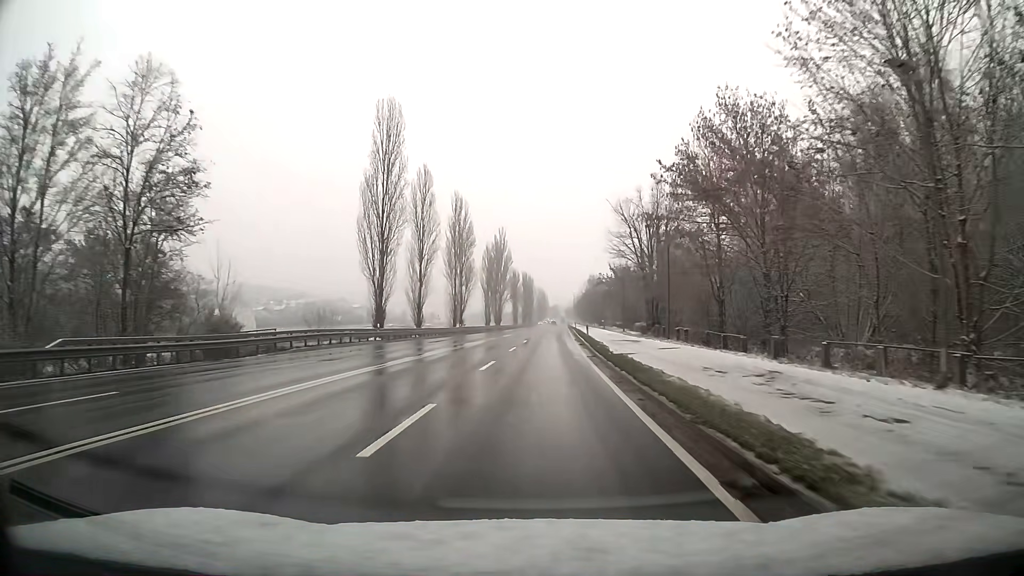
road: primary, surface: asphalt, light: Day
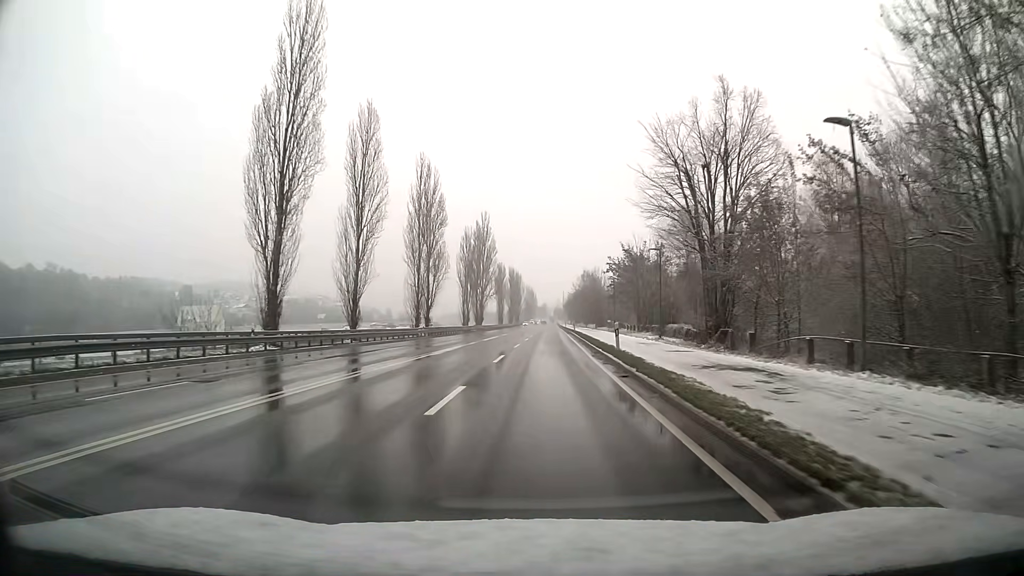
(+0.2, +21.1) m; +1°
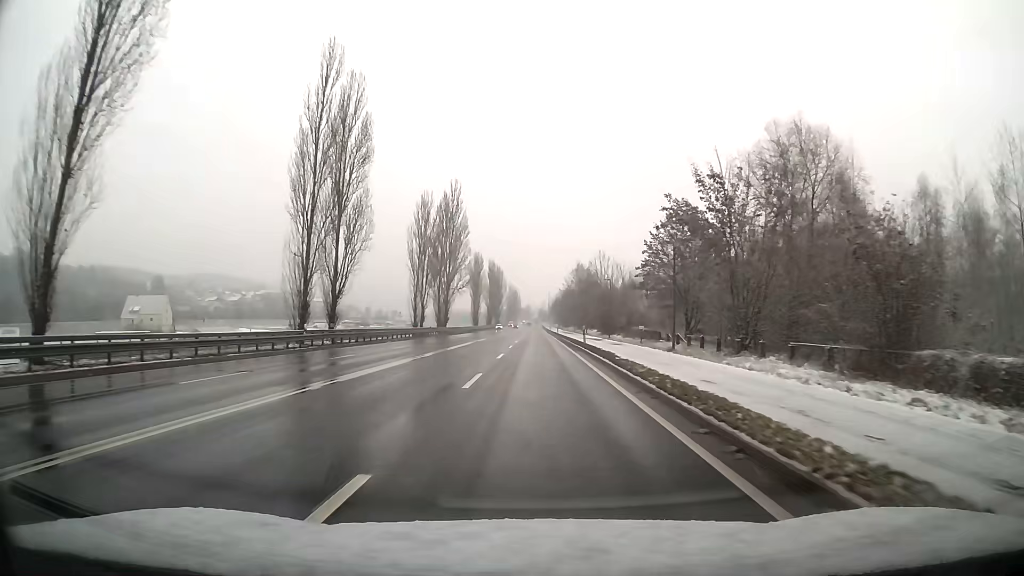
(+0.4, +31.9) m; +1°
